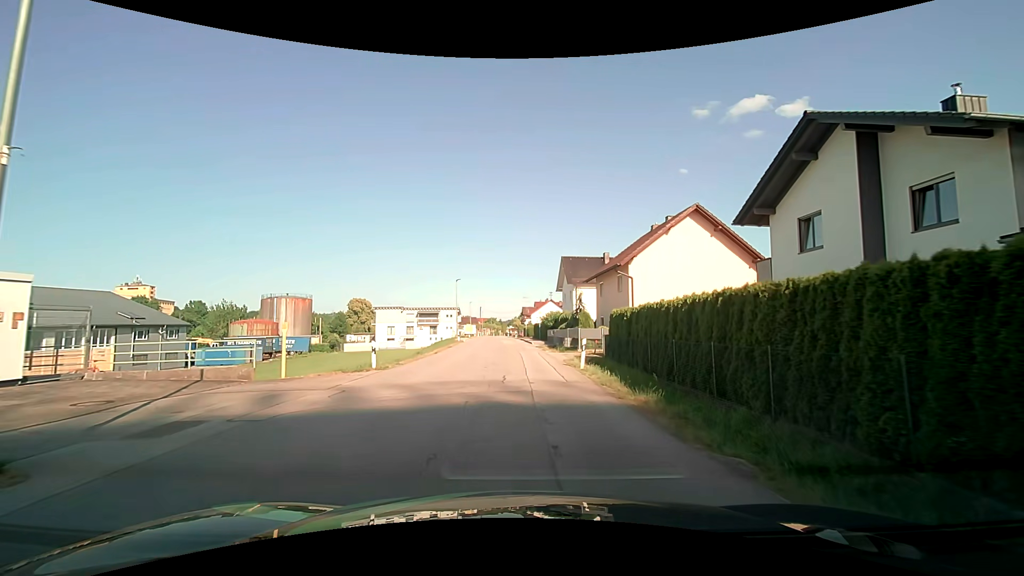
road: unclassified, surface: asphalt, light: Day
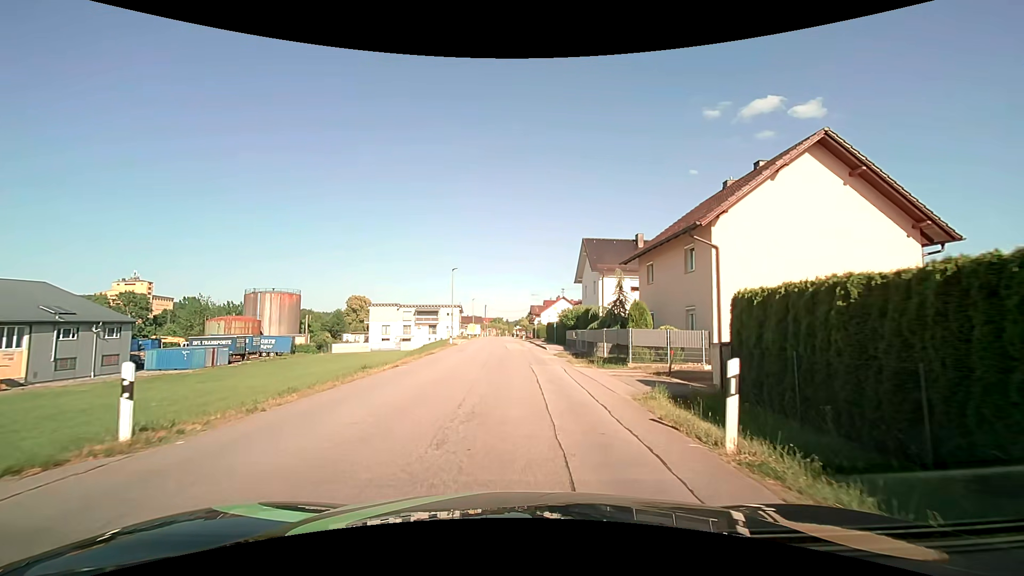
(-0.4, +12.0) m; -2°
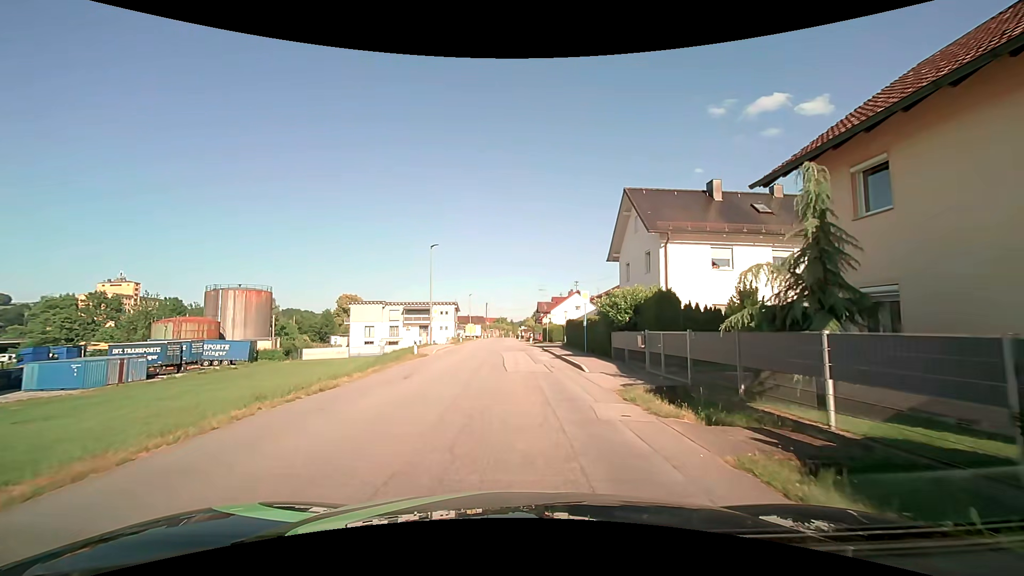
(0.0, +16.4) m; 0°
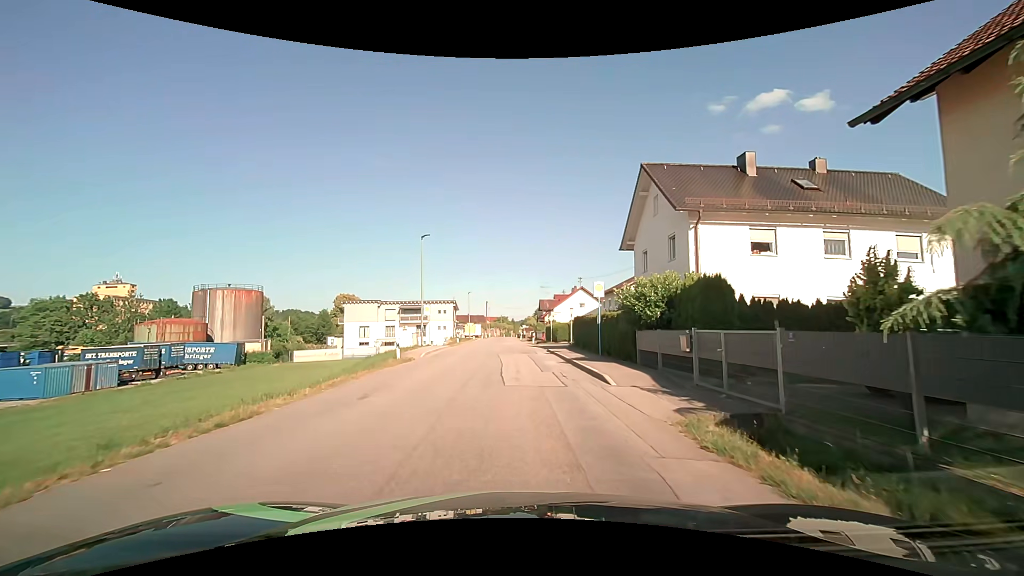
(0.0, +4.1) m; -1°
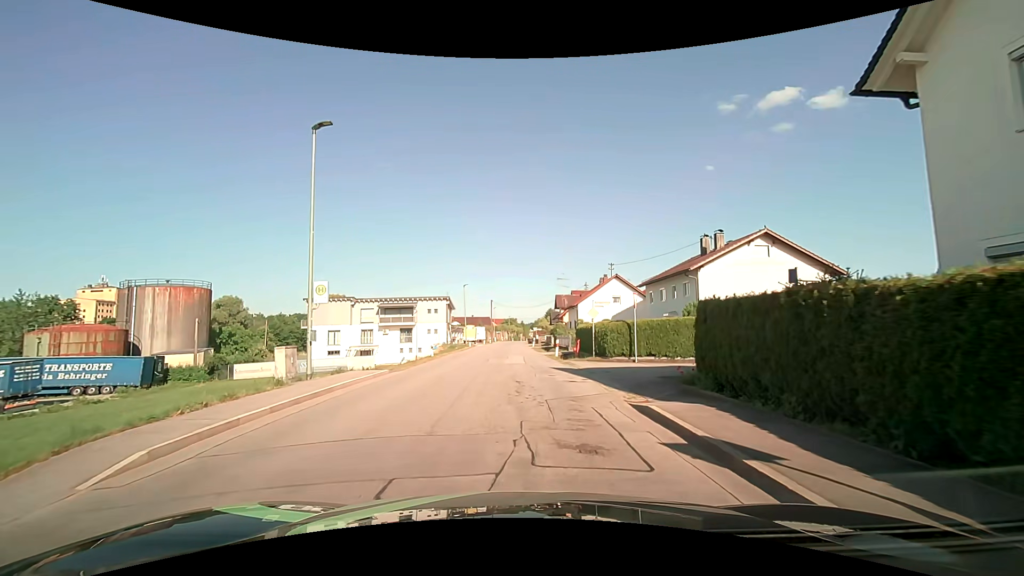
(-0.1, +20.5) m; -1°
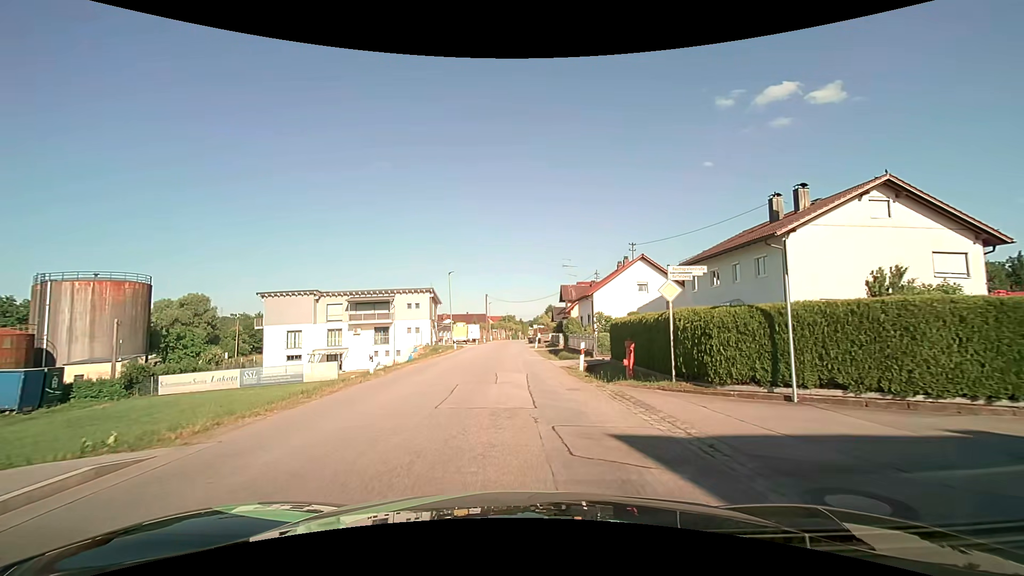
(0.0, +12.8) m; 0°
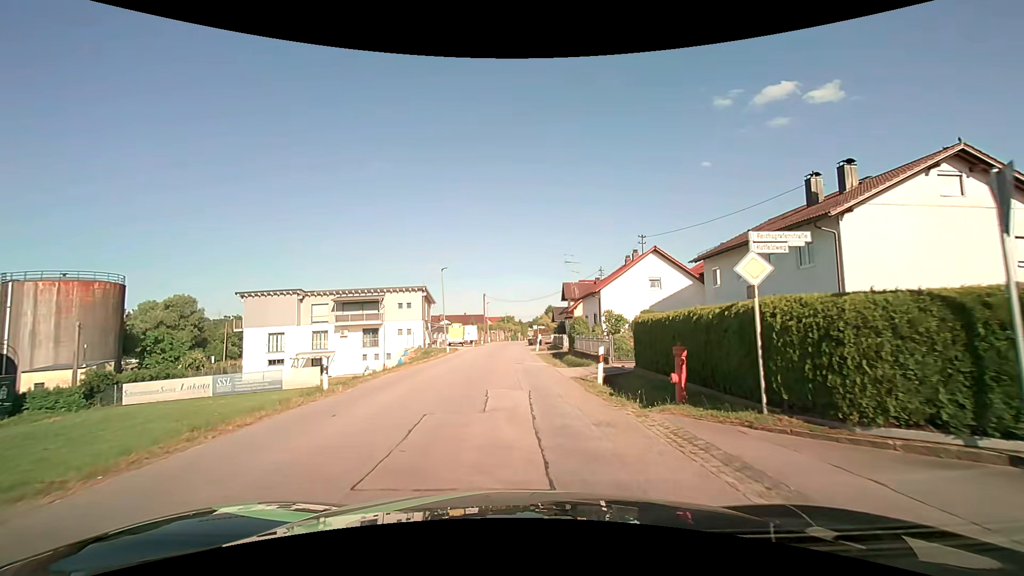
(0.0, +4.4) m; 0°
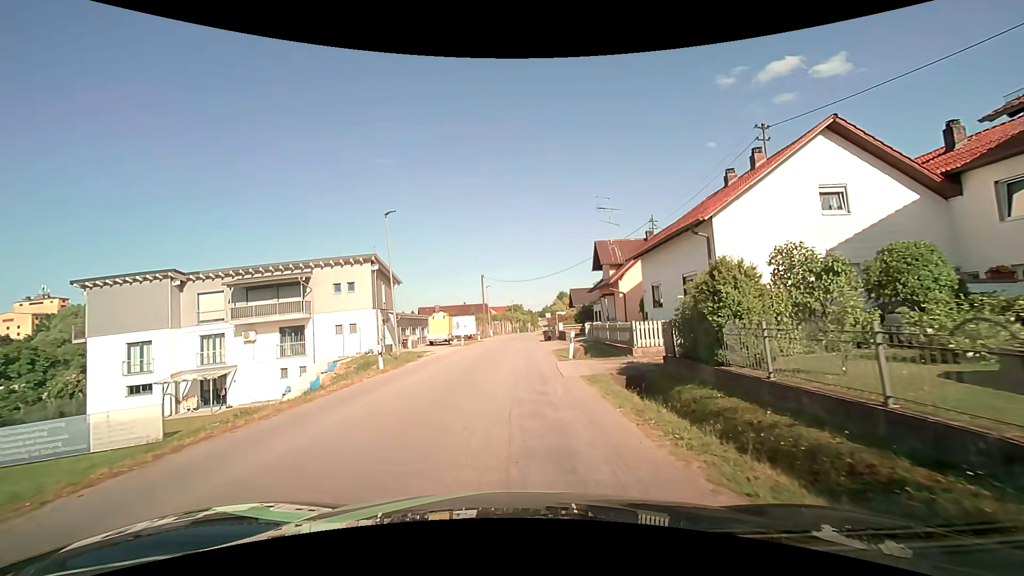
(+0.2, +22.2) m; -1°
(0, +10) (0, +20) (0, +30) (0, +40) (0, +50) (0, +60) (+1, +70) (+2, +80) (+2, +90) (+3, +100) m
